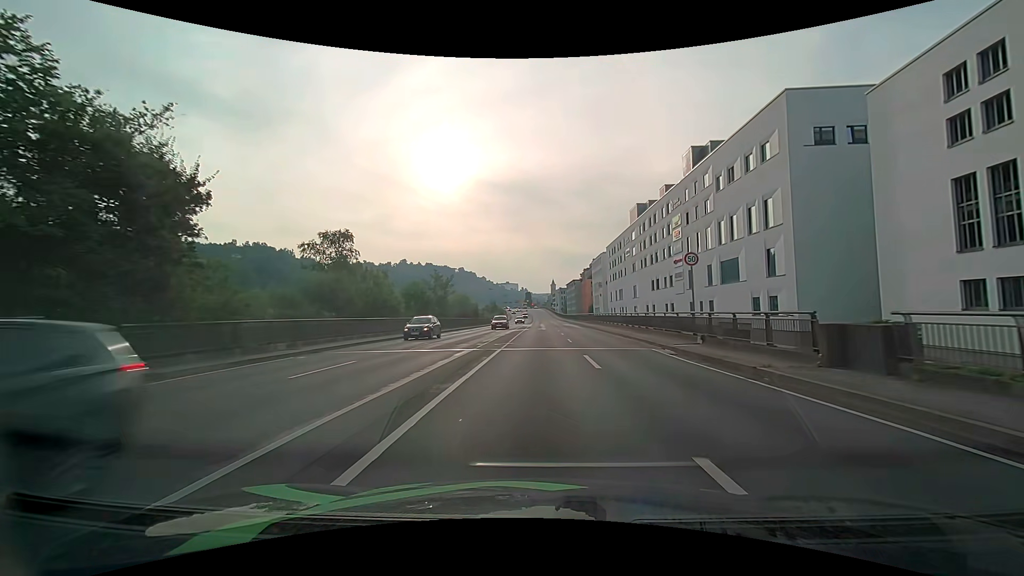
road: primary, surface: asphalt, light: Day
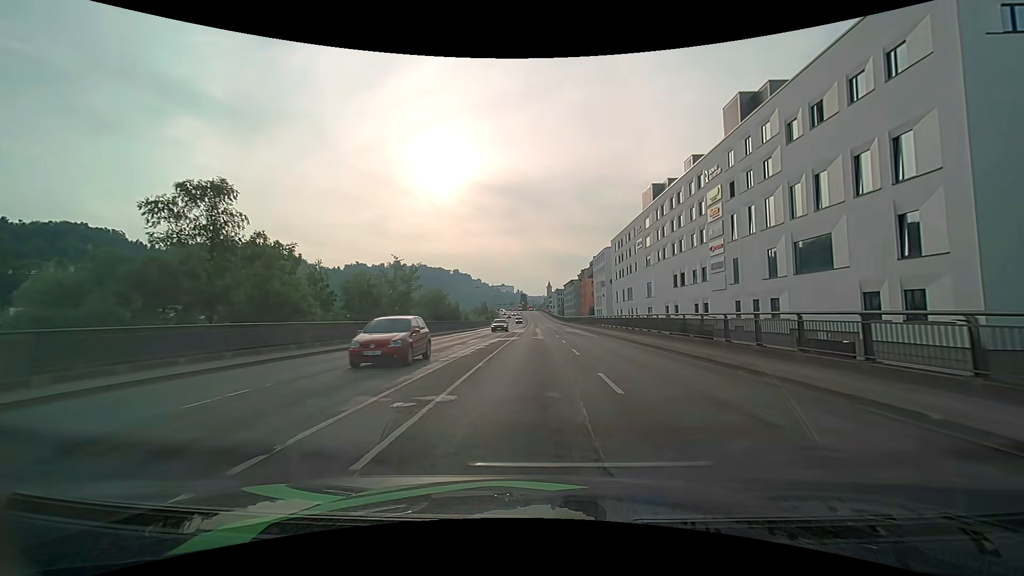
(+0.1, +16.0) m; +1°
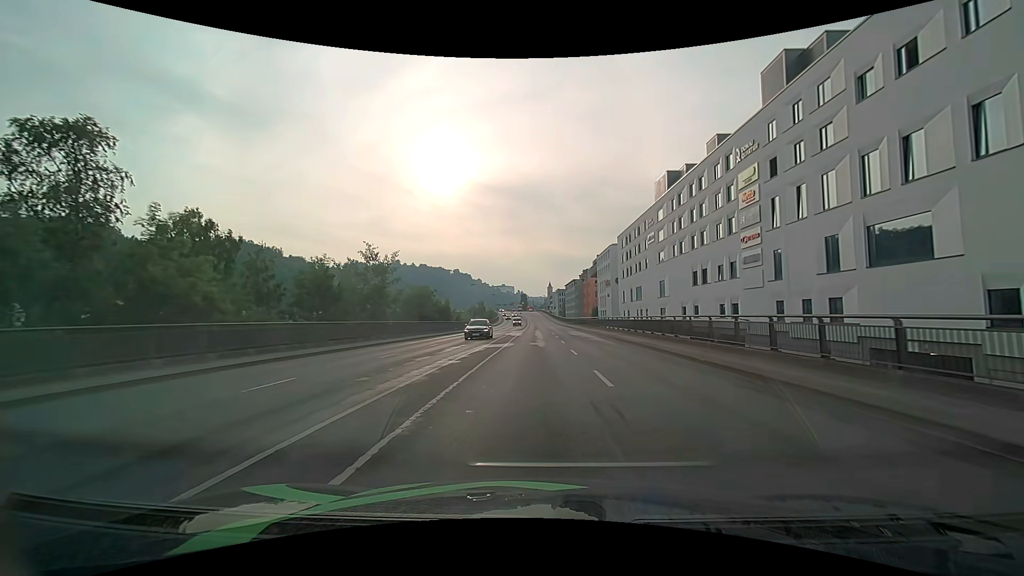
(0.0, +8.1) m; 0°
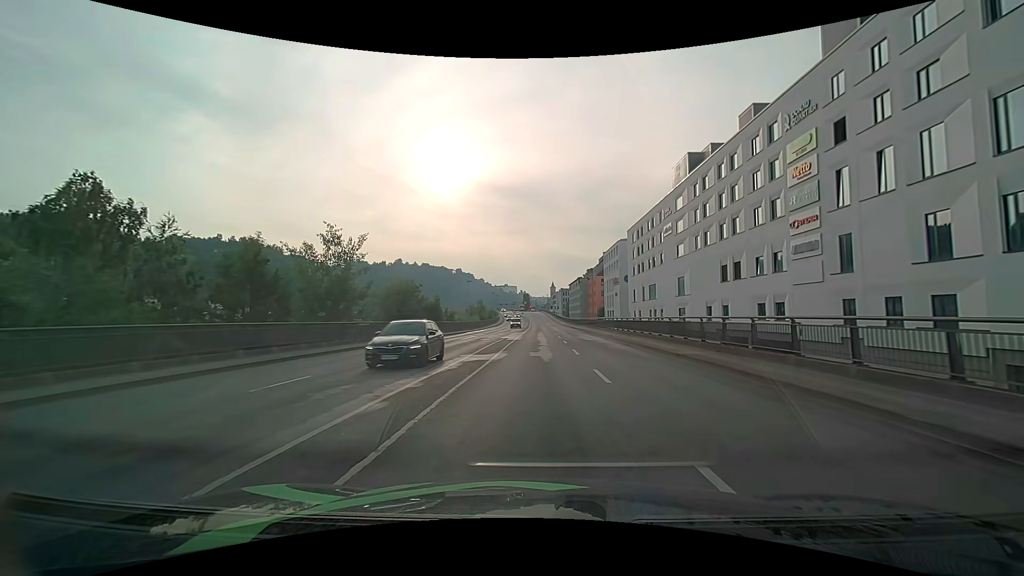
(0.0, +8.1) m; 0°
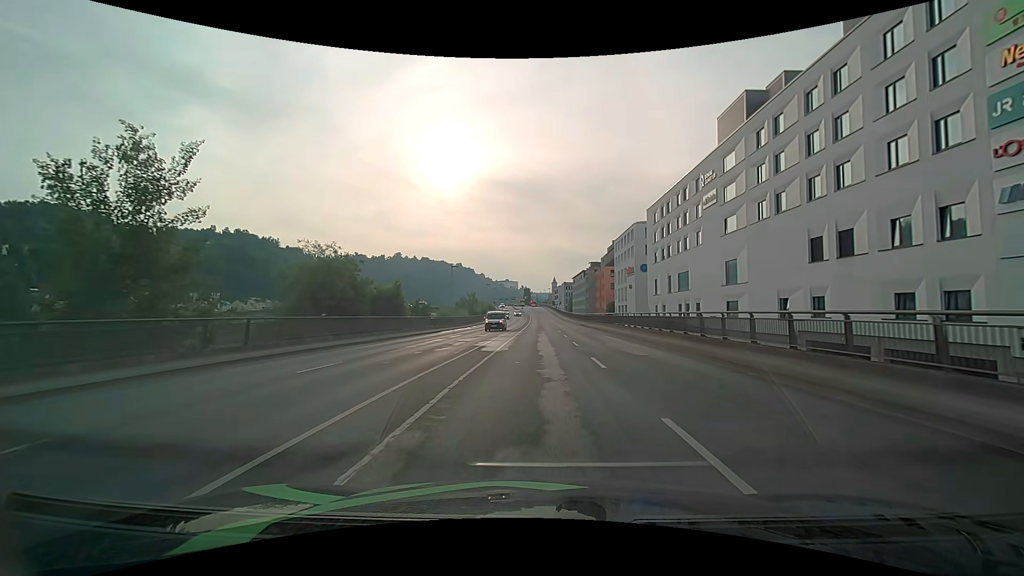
(0.0, +16.2) m; 0°
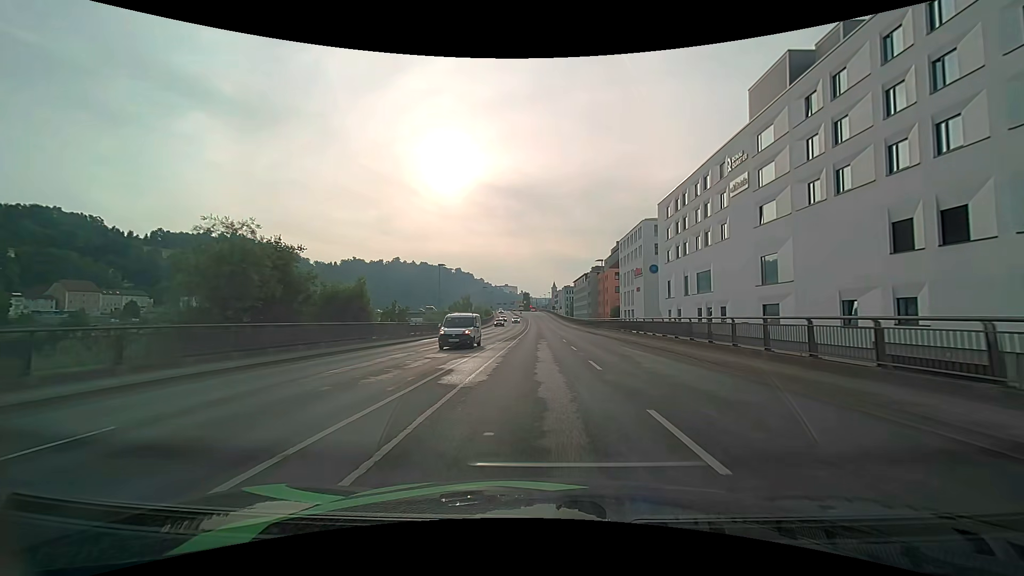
(0.0, +8.0) m; 0°
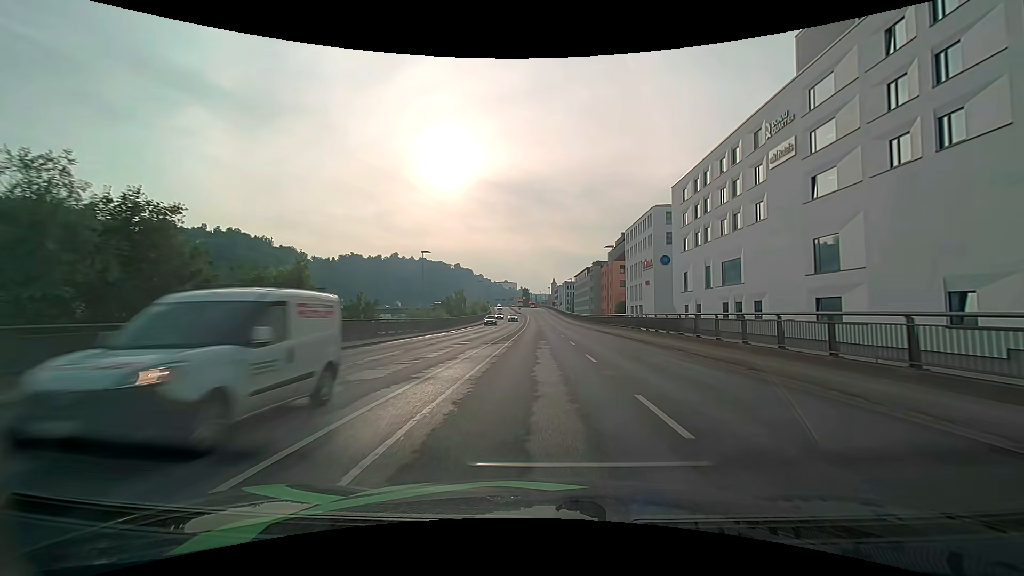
(0.0, +7.9) m; 0°
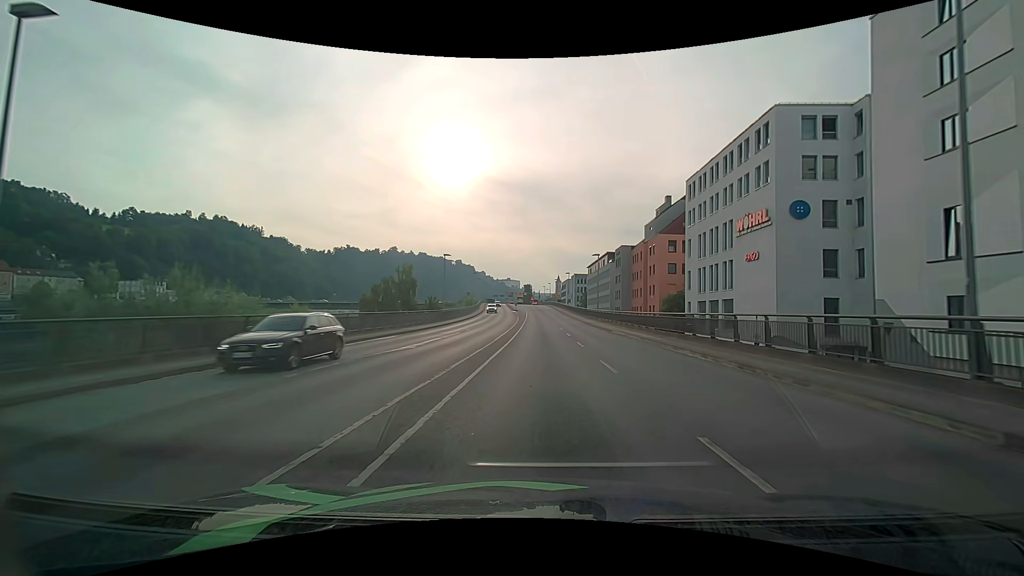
(+0.1, +39.0) m; 0°
(0, +10) (0, +20) (0, +30) (0, +40) (0, +50) (0, +60) (0, +70) (0, +80) (0, +90) (-1, +100) m
